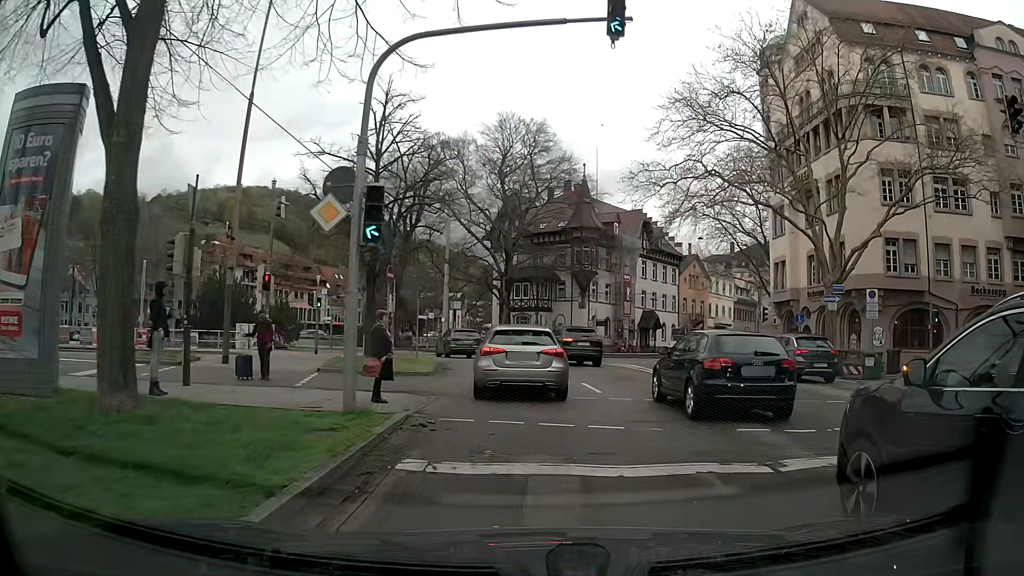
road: primary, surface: asphalt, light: Day
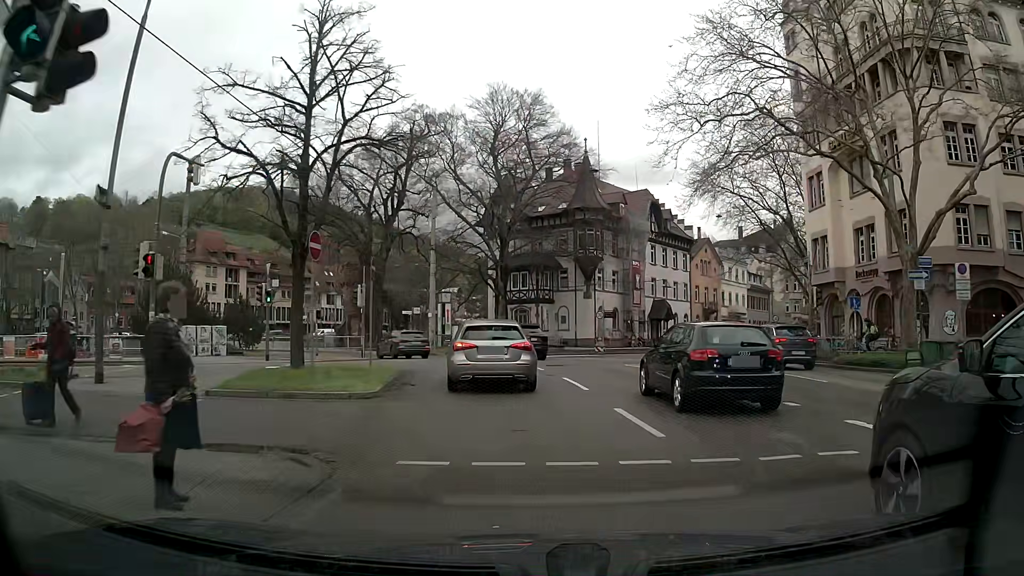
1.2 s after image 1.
(-0.1, +7.3) m; -2°
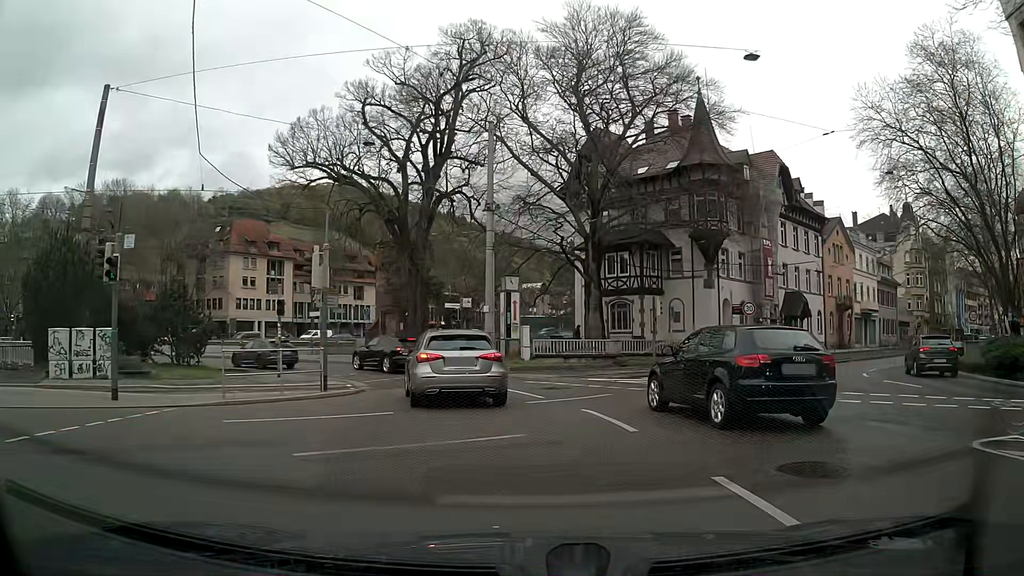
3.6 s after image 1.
(-0.6, +16.9) m; -7°
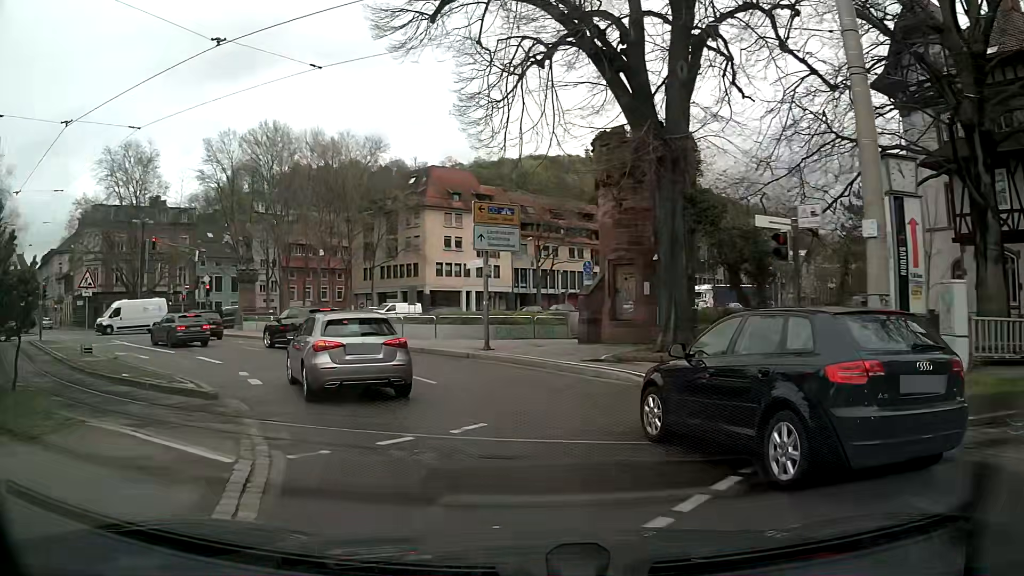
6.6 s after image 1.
(-2.9, +20.2) m; -20°
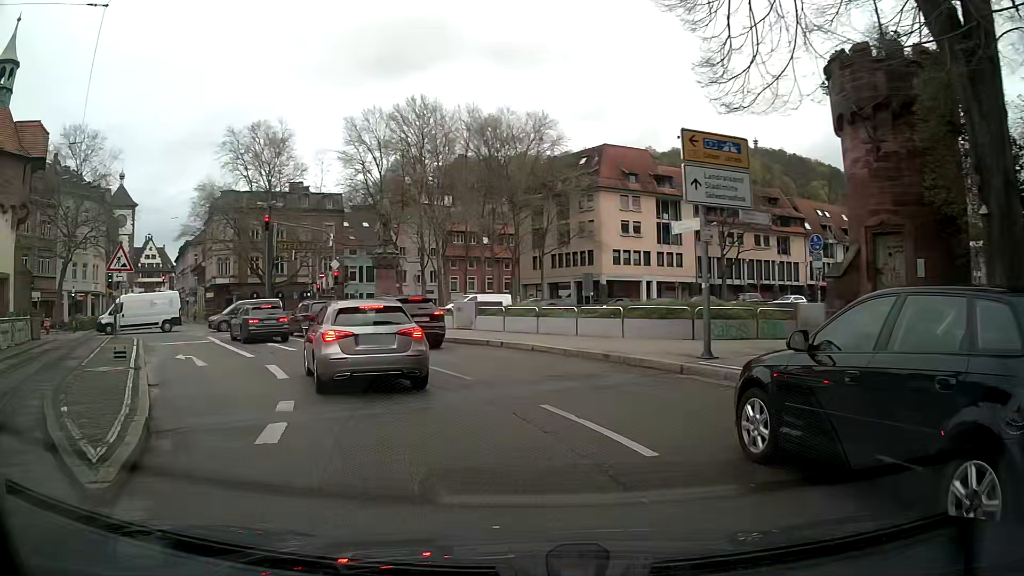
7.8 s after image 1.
(-1.0, +7.5) m; -15°
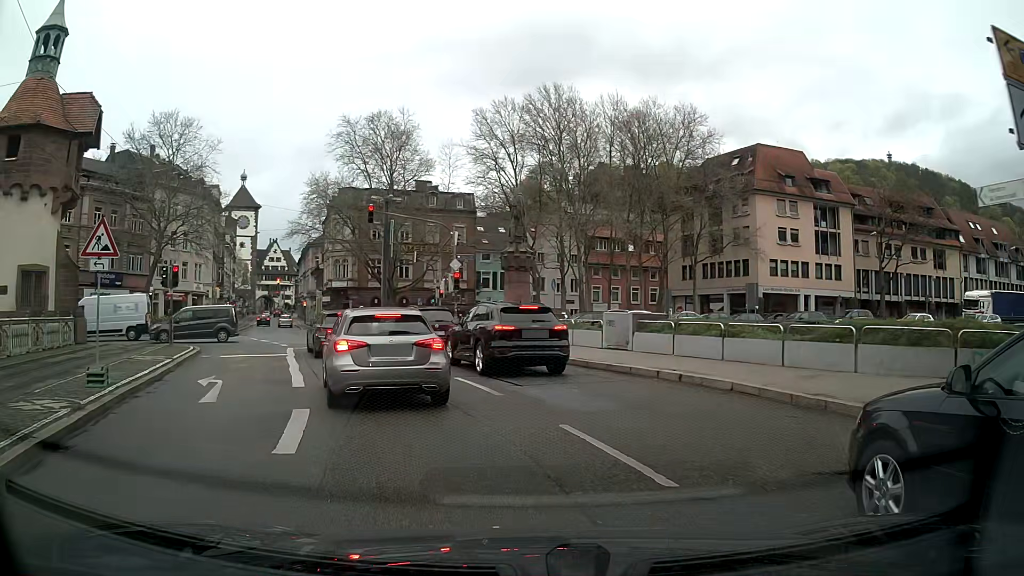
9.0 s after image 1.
(-0.6, +6.4) m; -11°
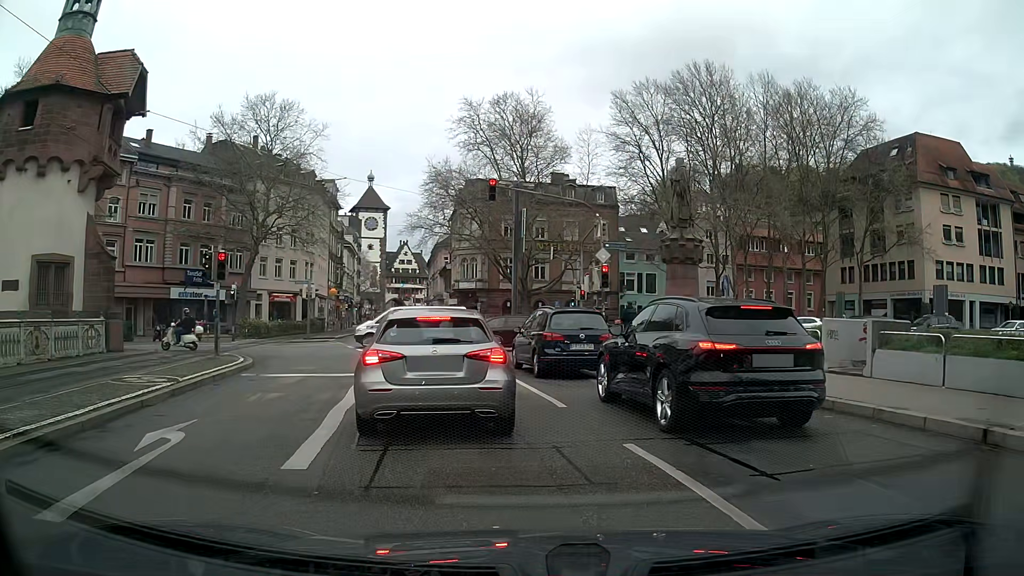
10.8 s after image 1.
(-0.7, +6.7) m; -12°
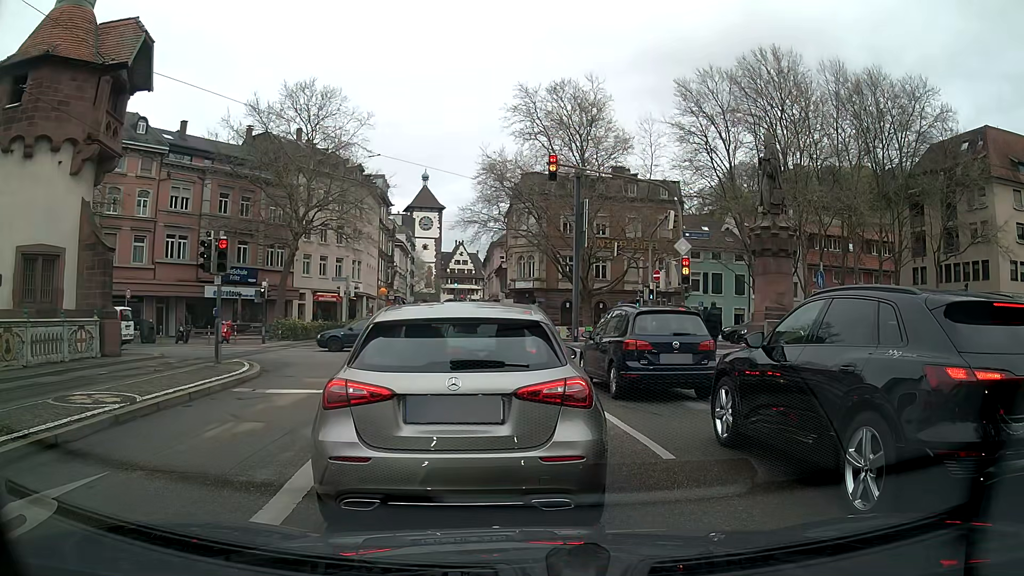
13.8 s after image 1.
(-0.1, +3.4) m; -3°
(-1, +10) (-2, +20) (-4, +30) (-7, +39) (-9, +49) (-10, +59) (-11, +69) (-13, +79) (-14, +89) (-15, +99) m
